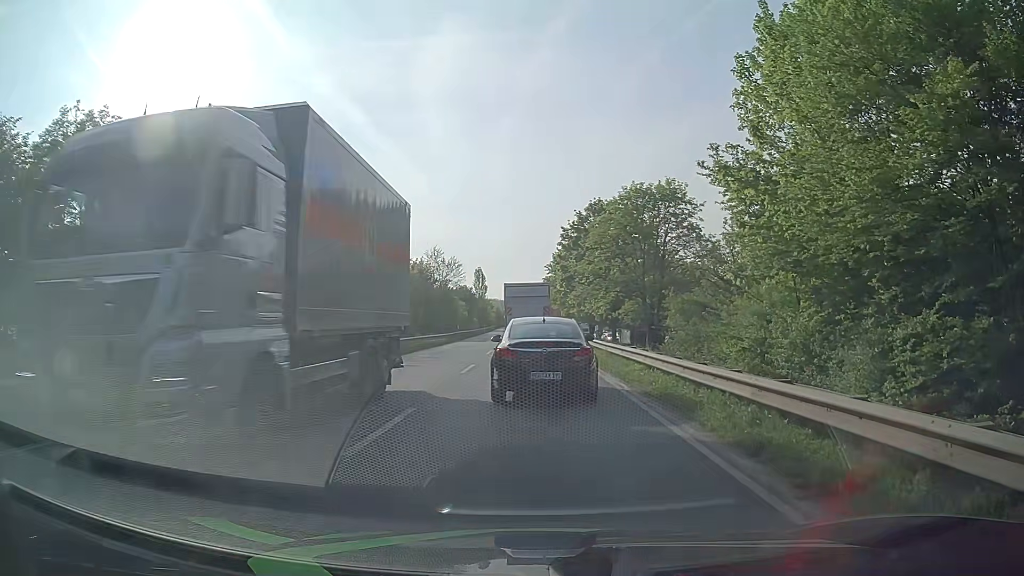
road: primary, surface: asphalt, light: Day
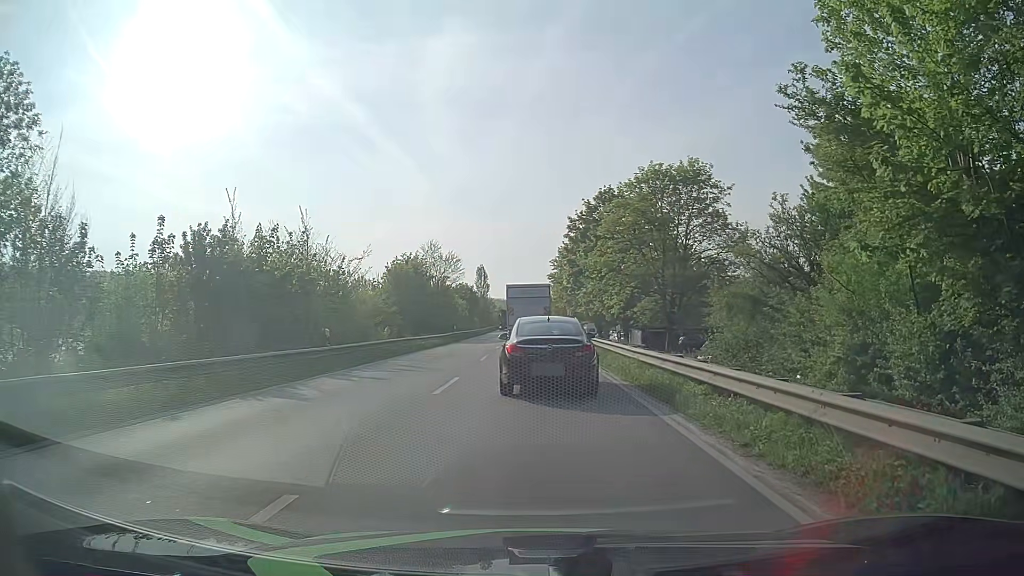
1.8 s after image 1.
(+0.1, +5.9) m; +1°
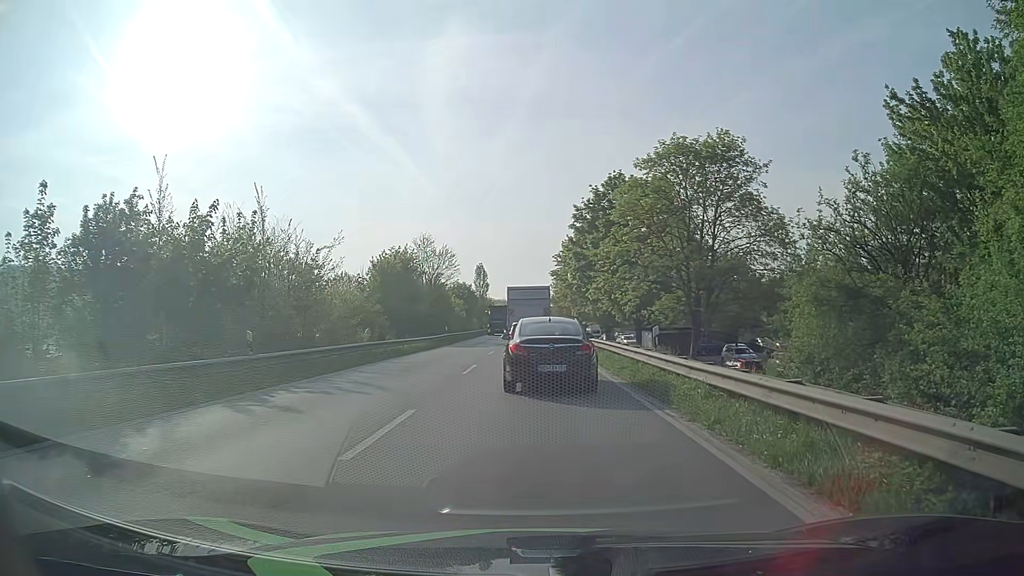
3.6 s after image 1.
(-0.1, +6.5) m; 0°
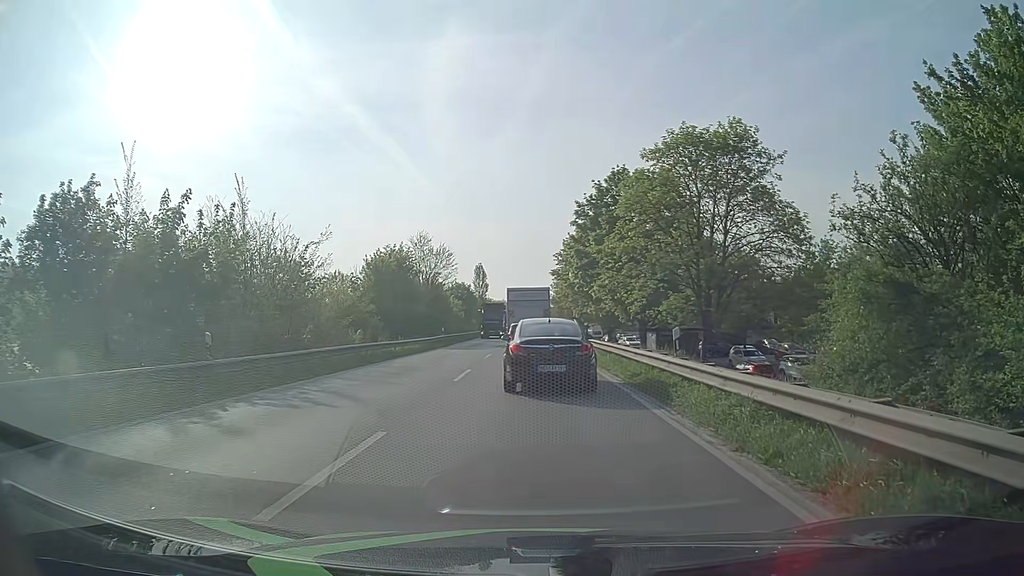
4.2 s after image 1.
(0.0, +2.2) m; -1°
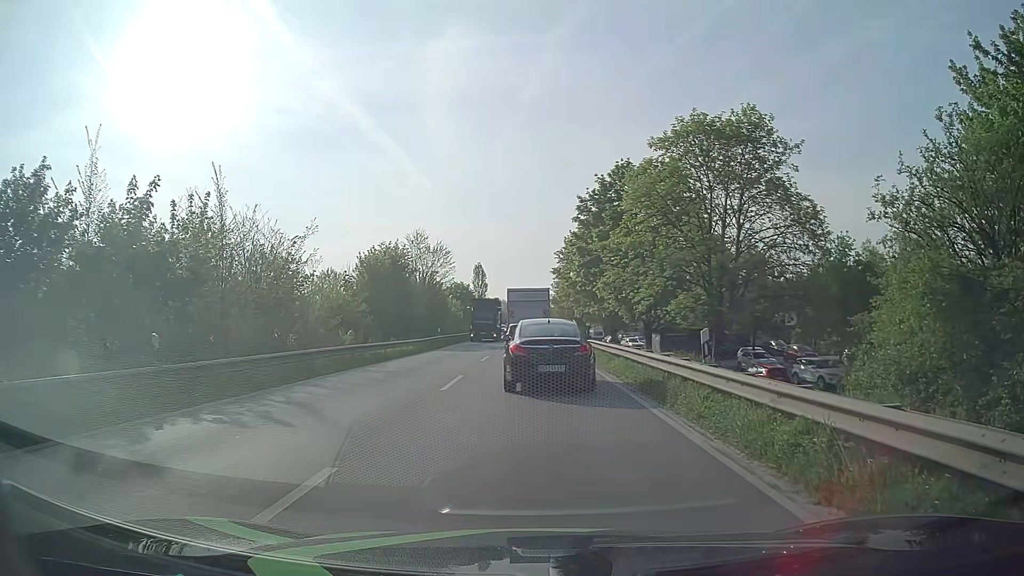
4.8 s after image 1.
(0.0, +2.2) m; +1°
